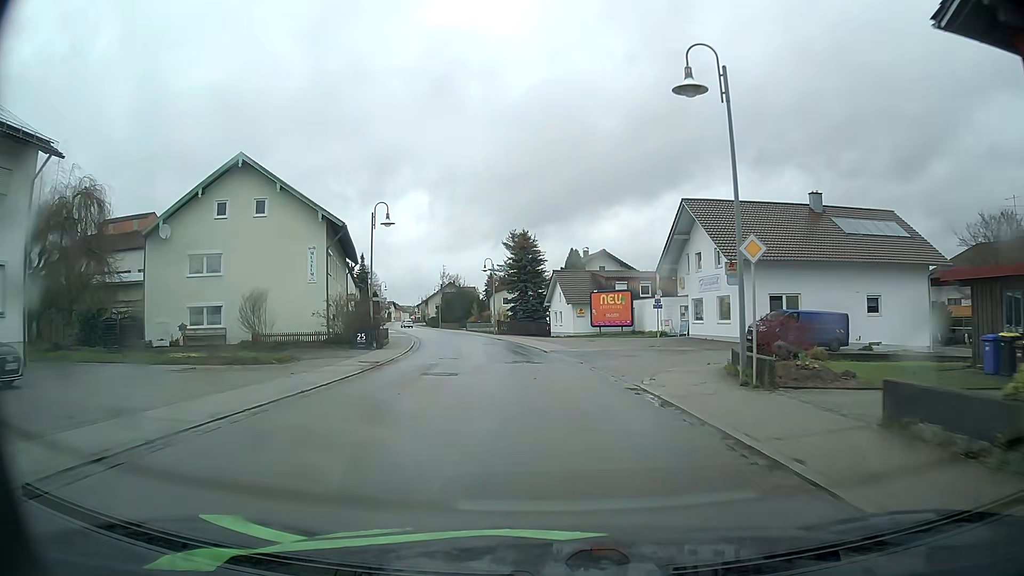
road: secondary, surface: asphalt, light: Day
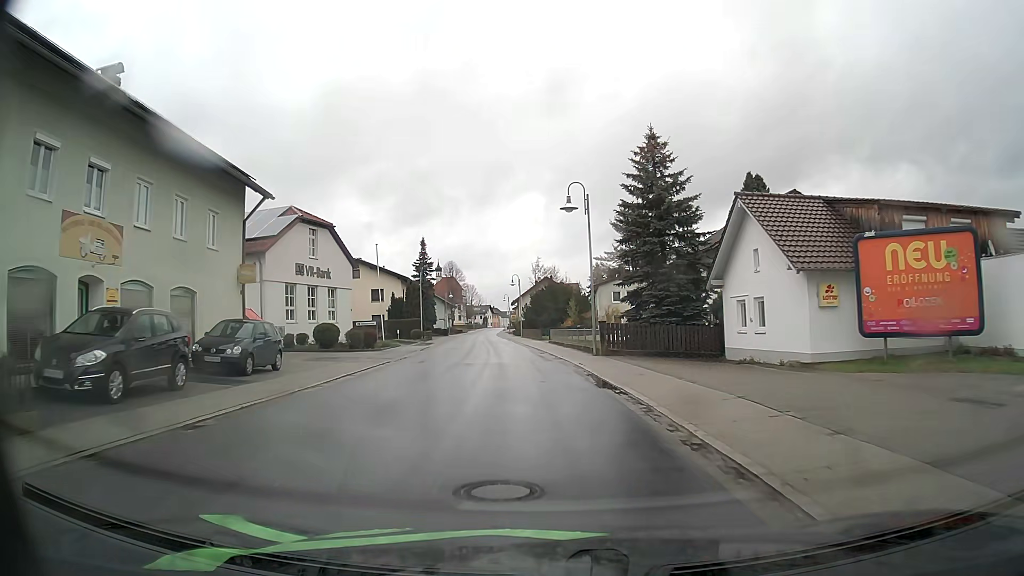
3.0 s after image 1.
(-1.9, +35.2) m; -9°
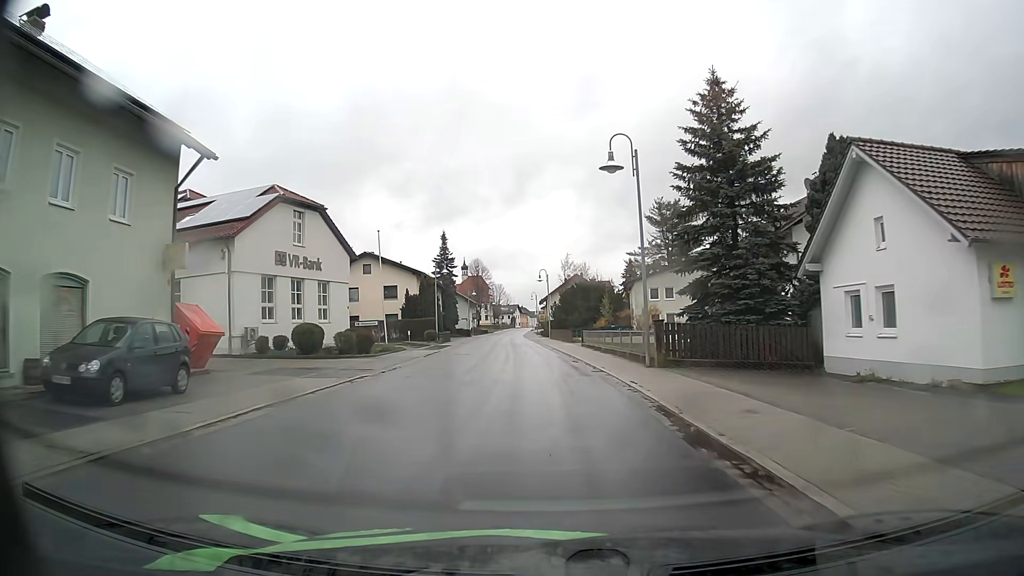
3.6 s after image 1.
(-0.2, +7.2) m; -3°
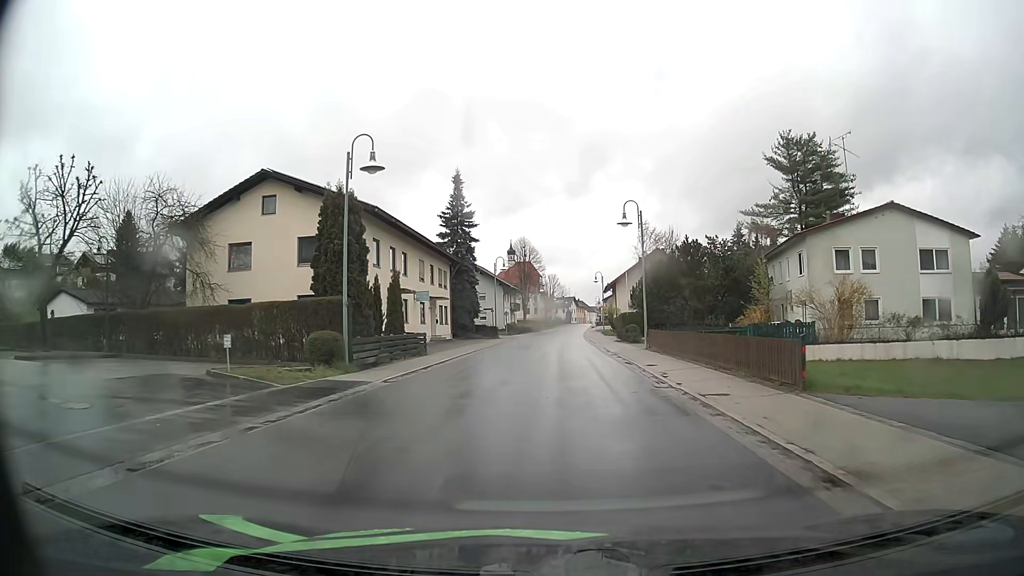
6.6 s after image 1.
(-1.9, +36.7) m; -5°
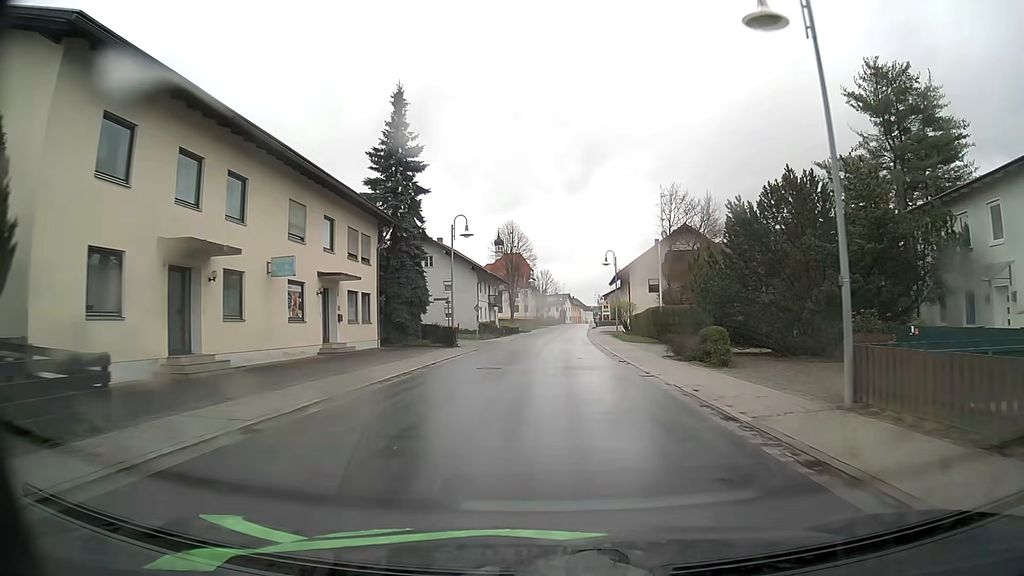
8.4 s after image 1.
(+0.1, +22.4) m; +1°
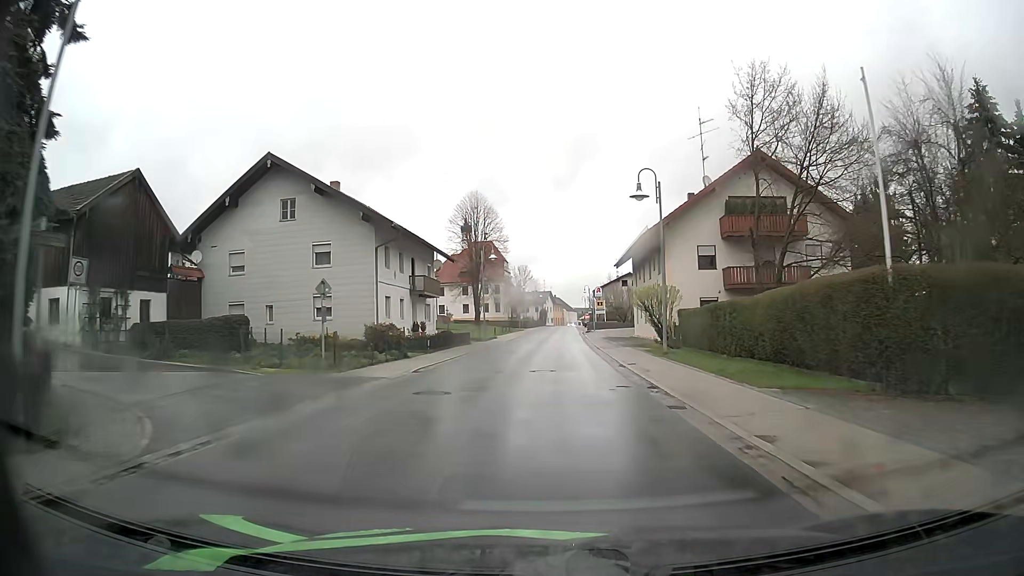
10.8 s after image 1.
(+0.5, +29.9) m; +1°
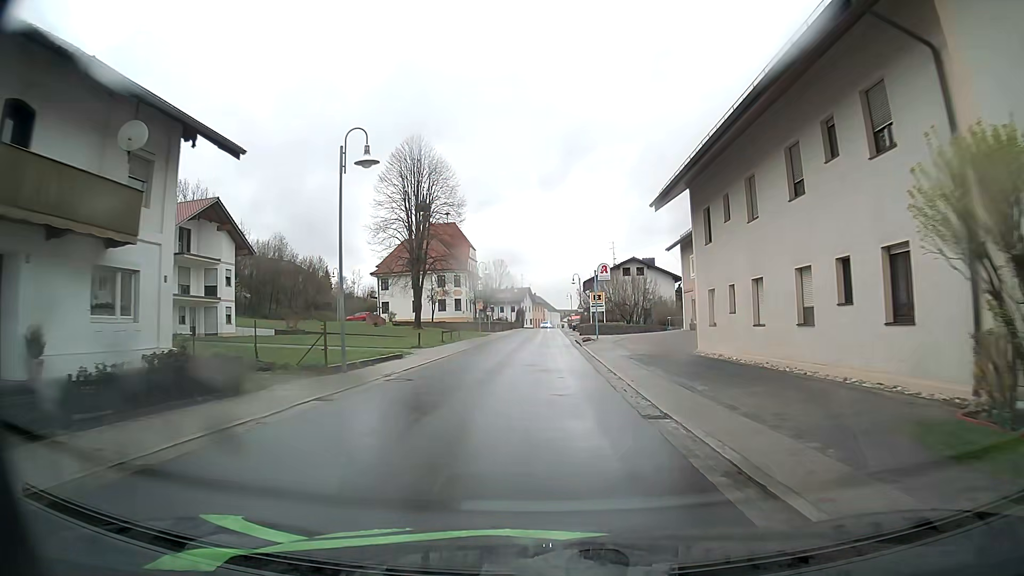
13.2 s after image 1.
(+0.8, +29.8) m; +2°
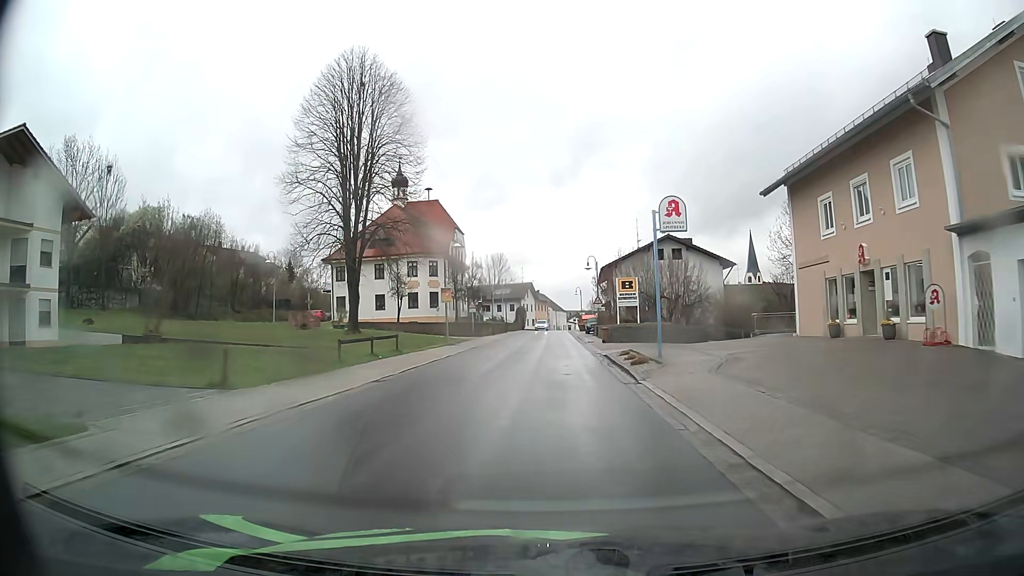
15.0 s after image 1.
(0.0, +22.7) m; 0°
(0, +10) (0, +20) (0, +30) (0, +40) (0, +50) (0, +60) (0, +70) (0, +80) (+1, +90) (+1, +100) m
